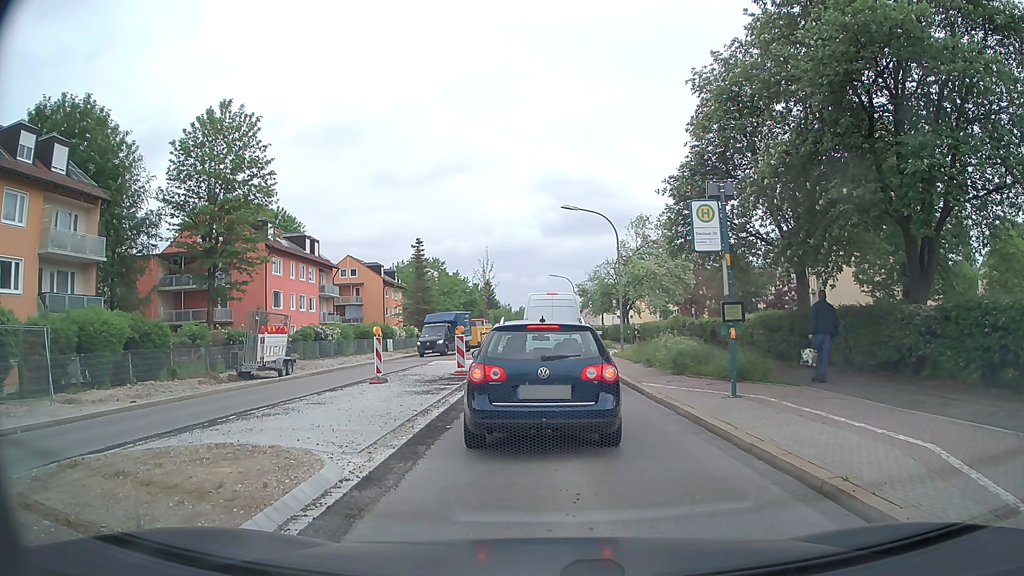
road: secondary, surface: asphalt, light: Day
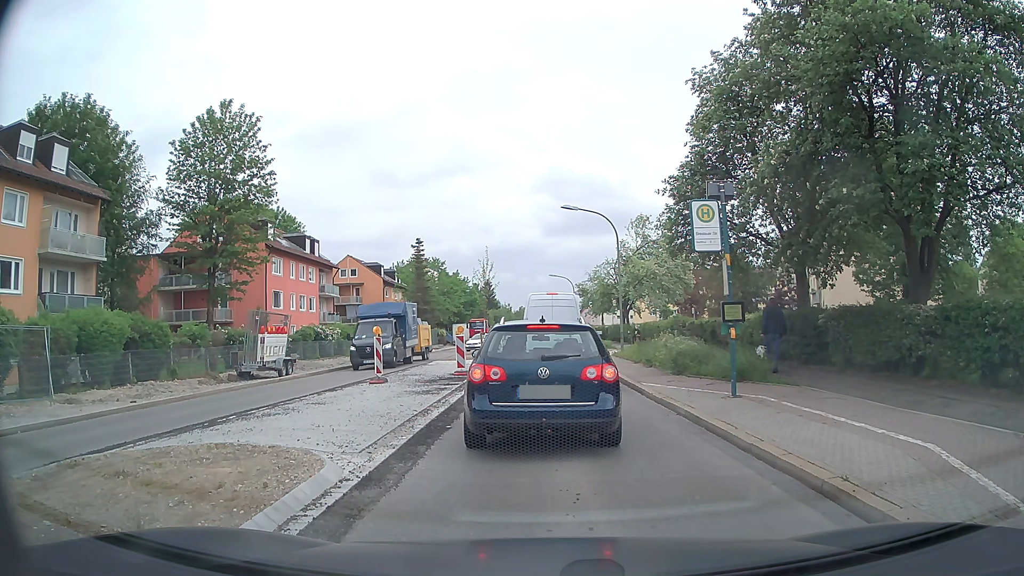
(0.0, 0.0) m; 0°
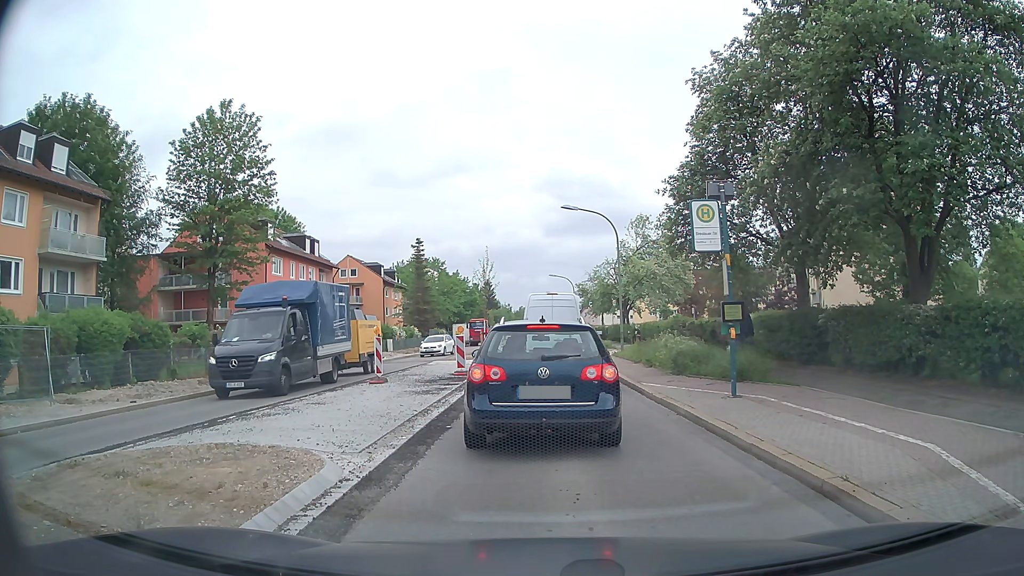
(0.0, 0.0) m; 0°
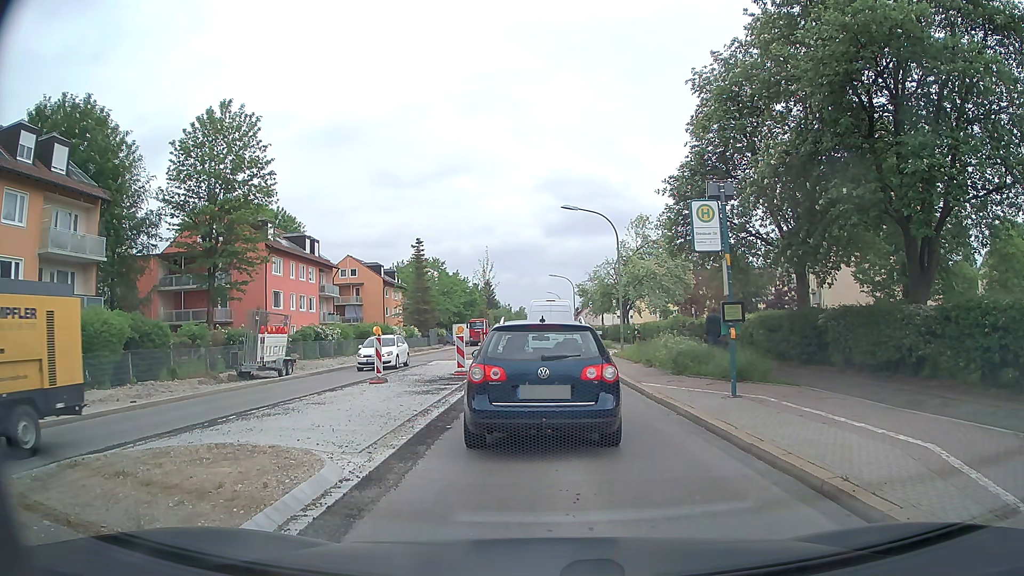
(0.0, 0.0) m; 0°
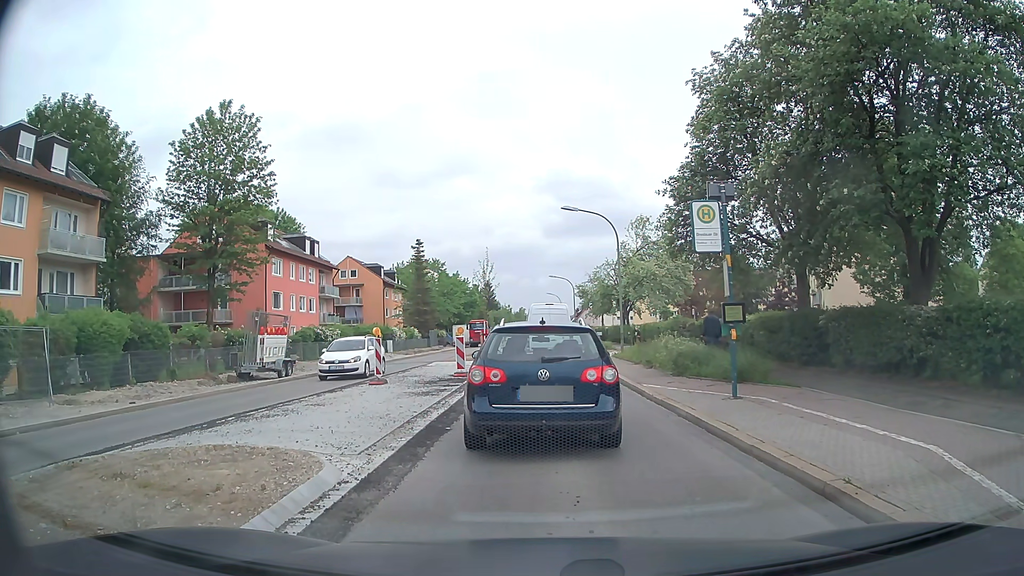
(0.0, 0.0) m; 0°
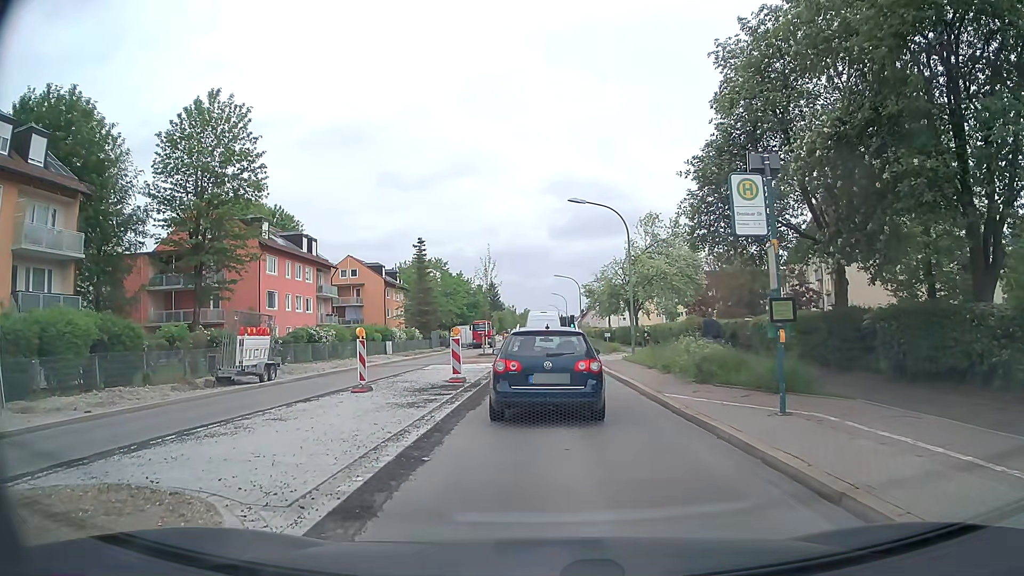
(0.0, +2.3) m; -1°
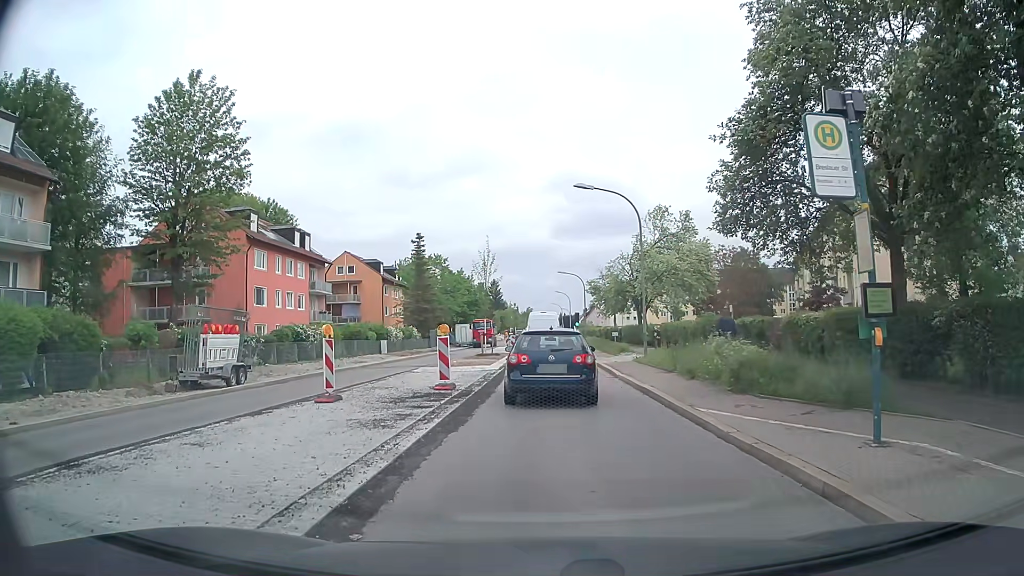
(0.0, +3.0) m; -2°
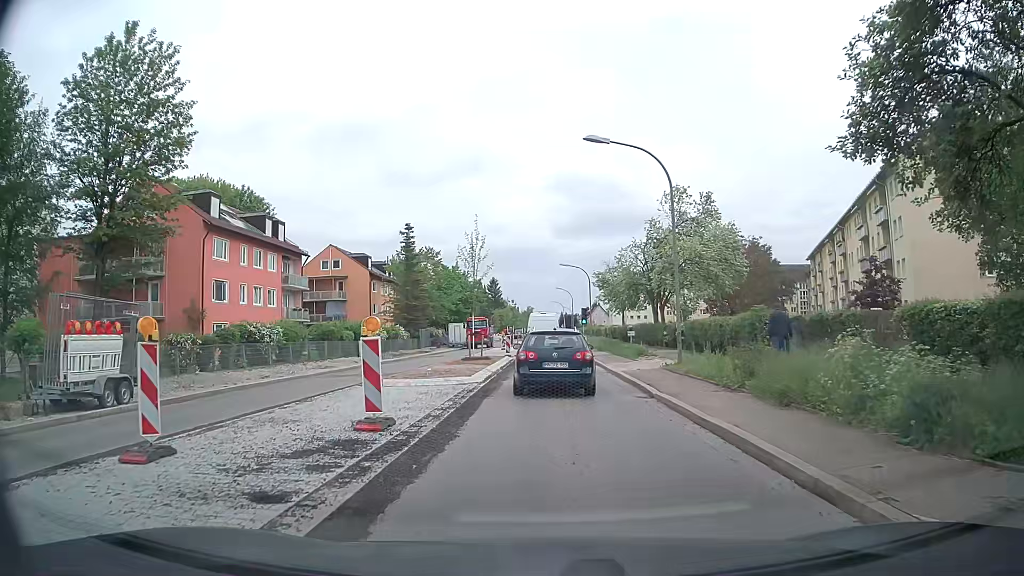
(+0.2, +7.1) m; +1°
(0, +10) (0, +20) (0, +30) (0, +40) (0, +50) (0, +60) (0, +70) (0, +80) (+1, +90) (+1, +100) m
